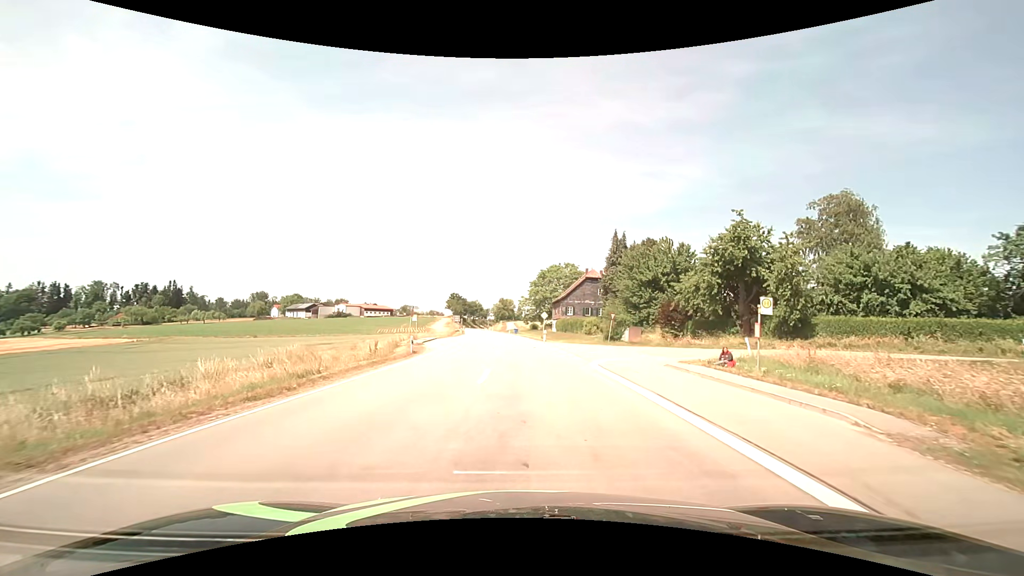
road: secondary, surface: asphalt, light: Day
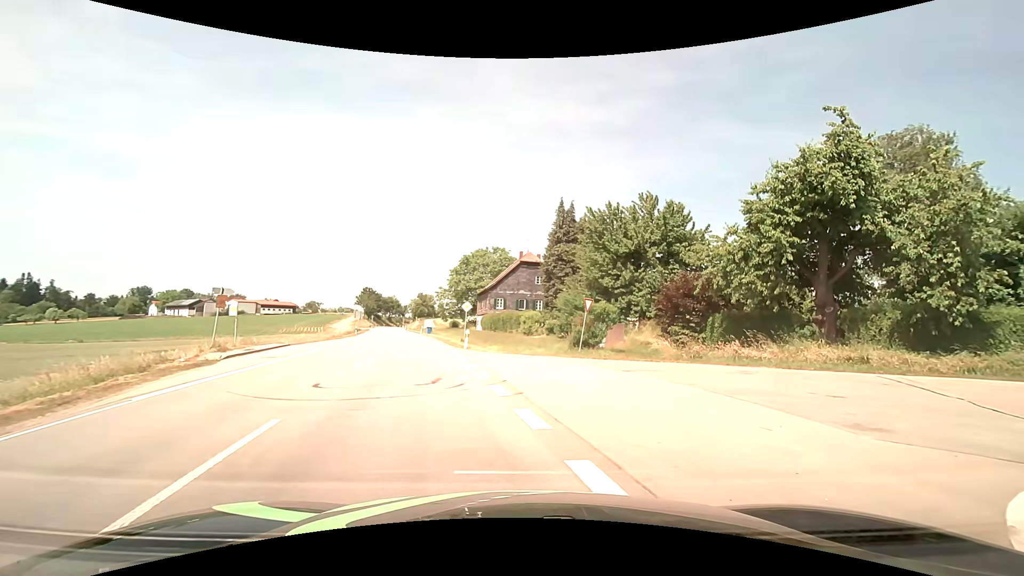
(+0.9, +19.9) m; +8°
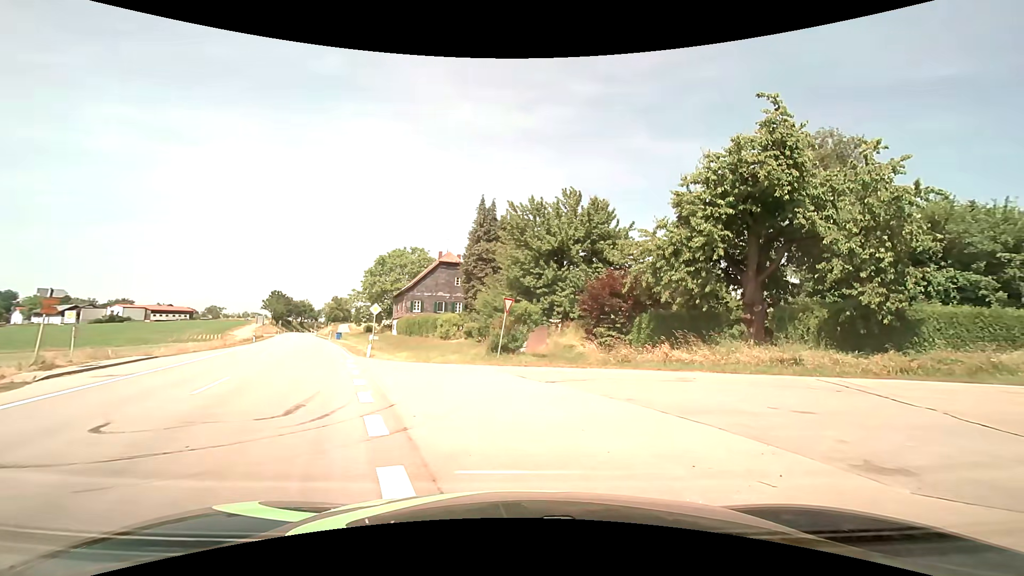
(+0.2, +2.8) m; +10°
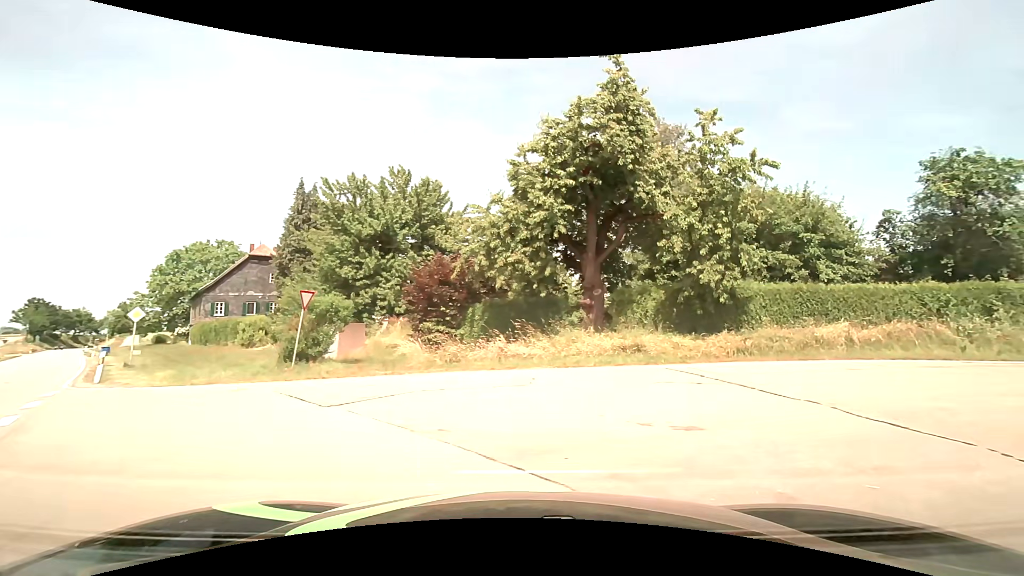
(+0.6, +4.0) m; +18°
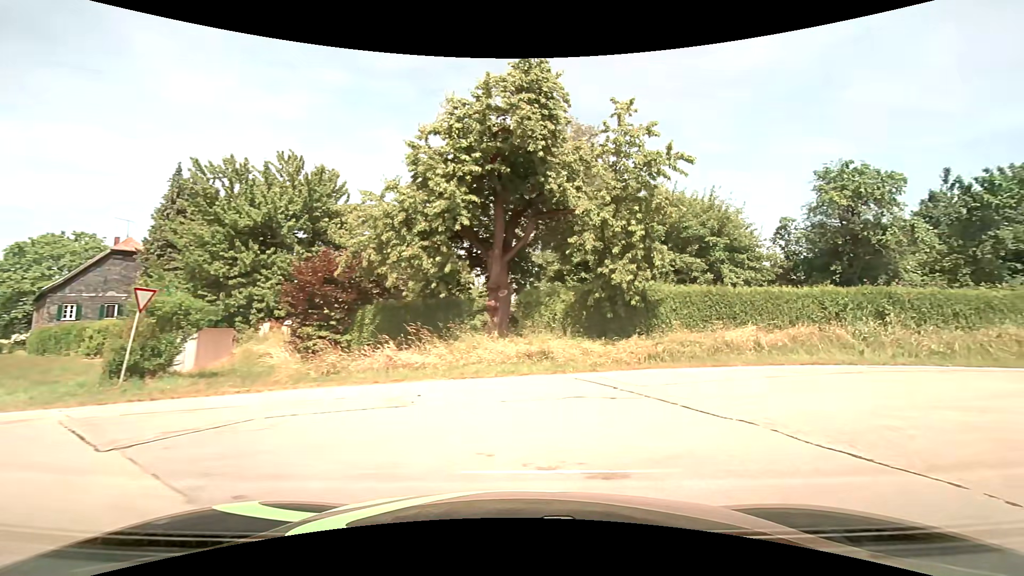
(+0.2, +2.1) m; +10°
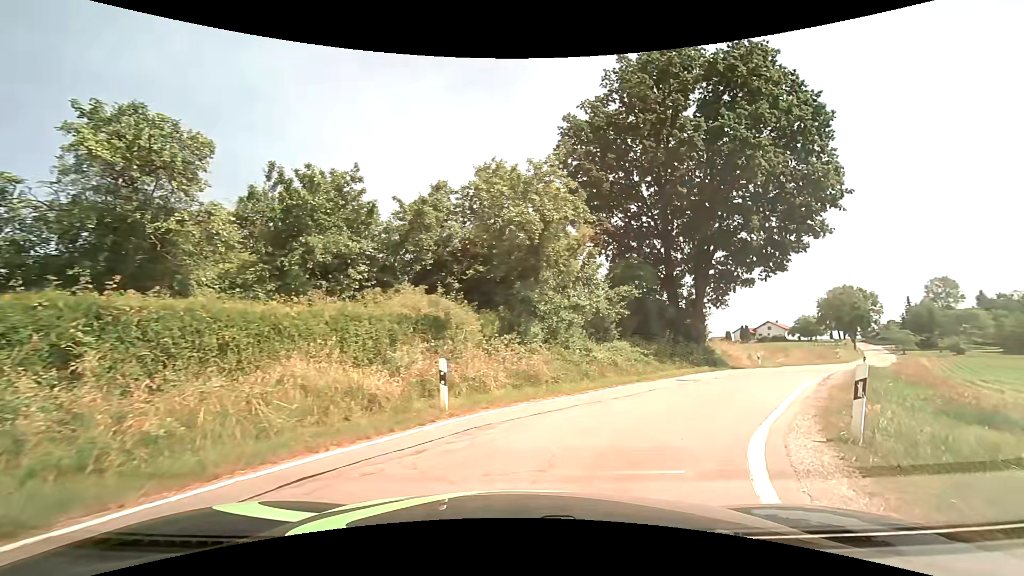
(+6.2, +8.9) m; +68°
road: unclassified
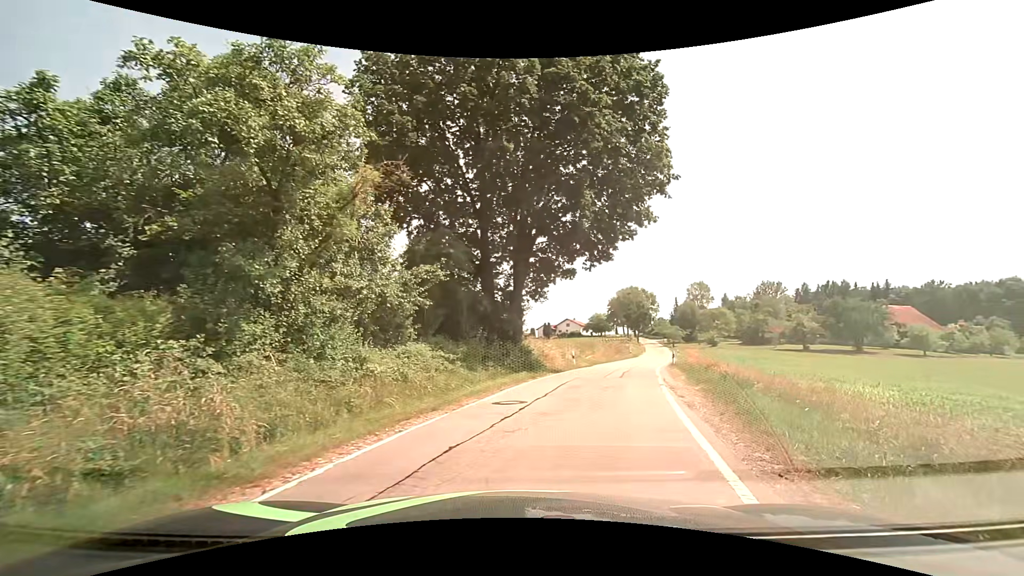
(+1.0, +6.8) m; +20°
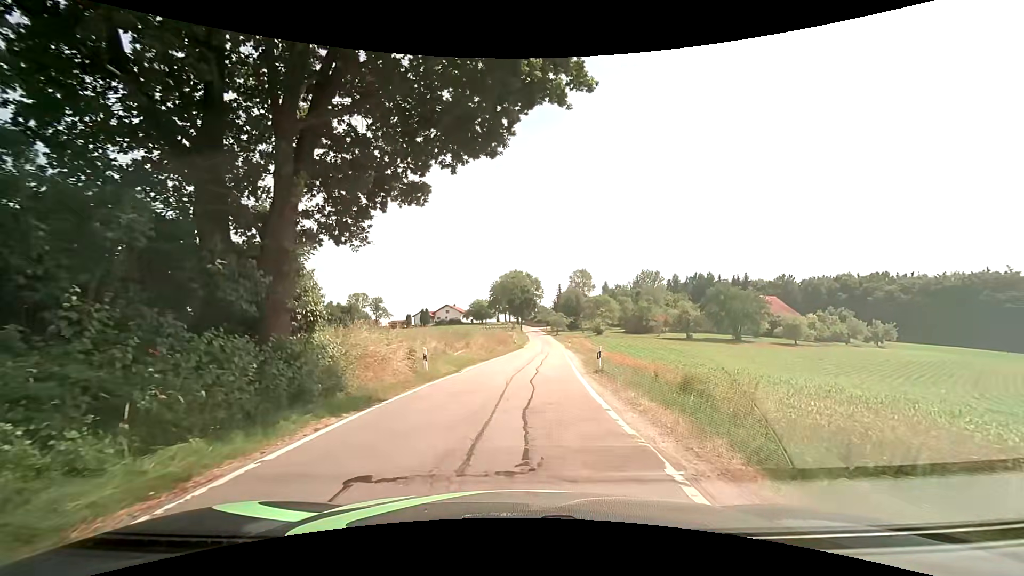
(+2.3, +14.5) m; +15°
(0, +10) (0, +20) (+1, +30) (+2, +40) (+2, +50) (+3, +60) (+3, +70) (+4, +80) (+4, +90) (+5, +100) m
